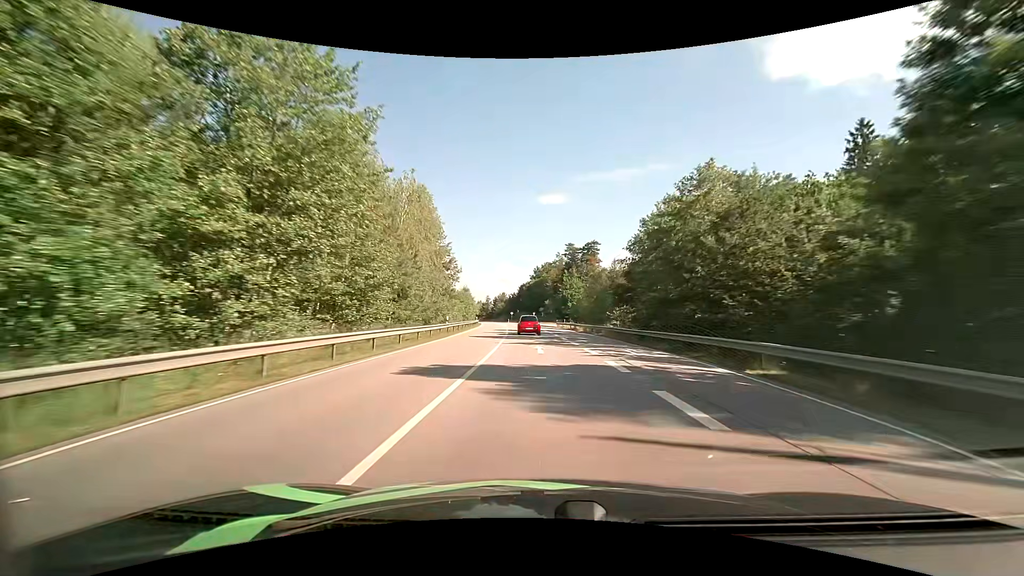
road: primary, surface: asphalt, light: Day
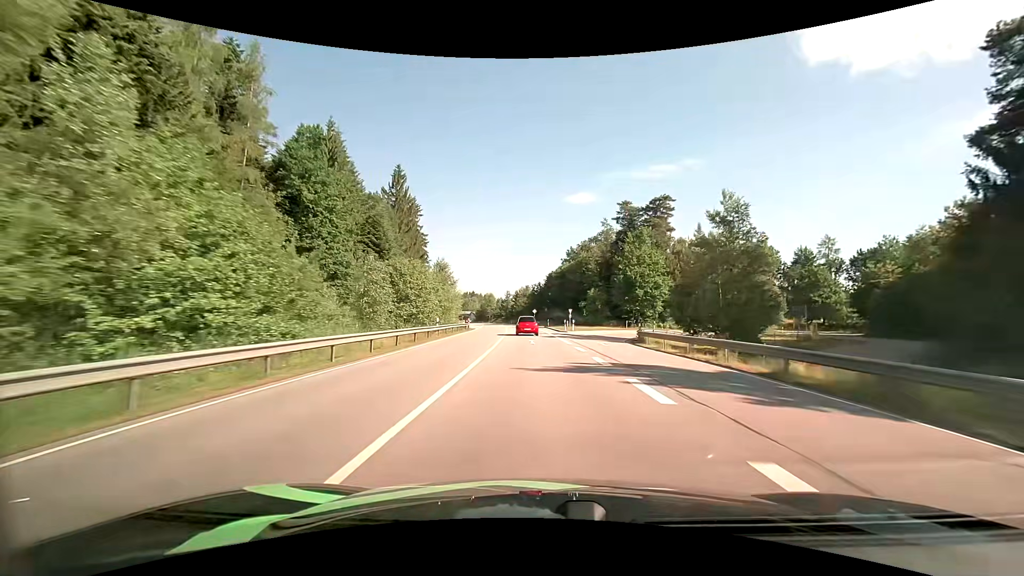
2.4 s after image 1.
(-1.5, +52.2) m; -3°
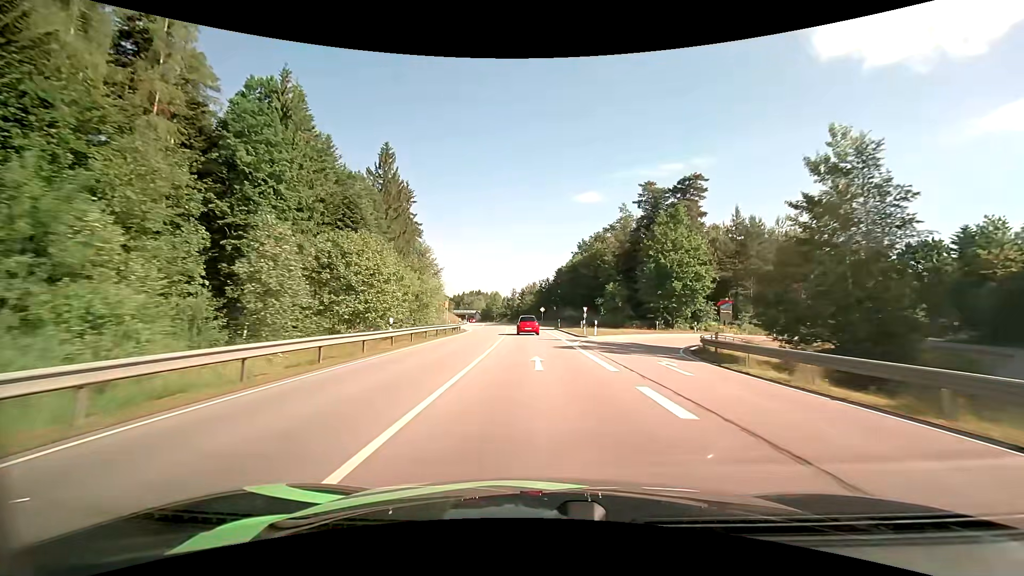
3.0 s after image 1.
(-0.1, +13.0) m; -1°
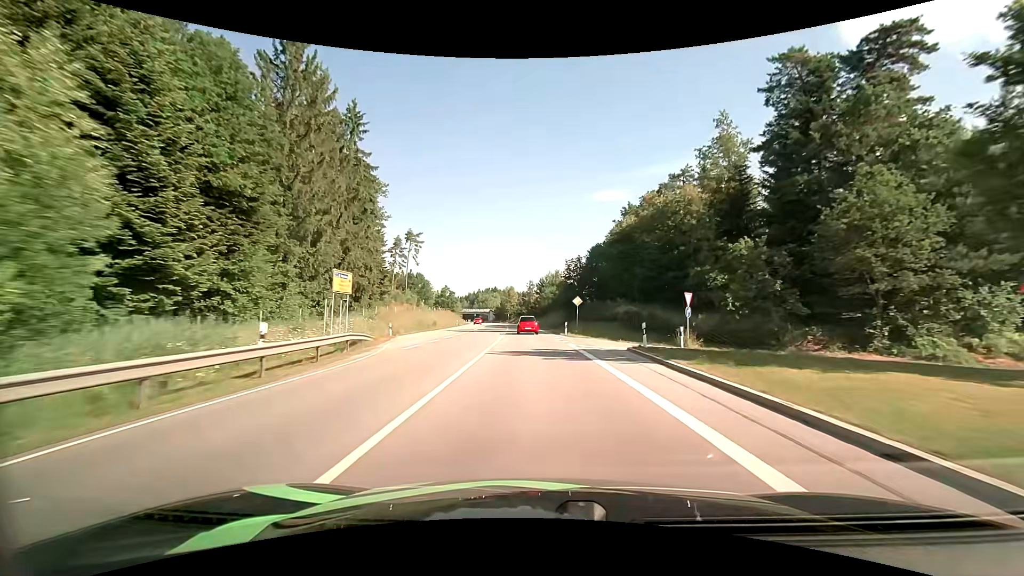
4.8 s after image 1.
(-0.9, +39.3) m; -2°
(0, +10) (0, +20) (-1, +30) (-1, +40) (-1, +50) (-2, +60) (-3, +70) (-3, +80) (-4, +90) (-5, +100) m
